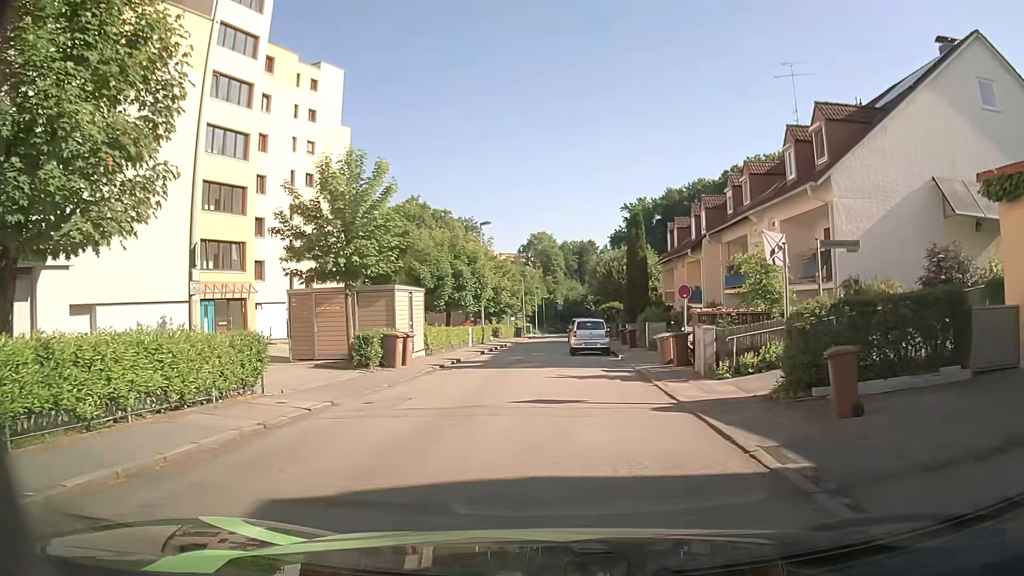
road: residential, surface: asphalt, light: Day
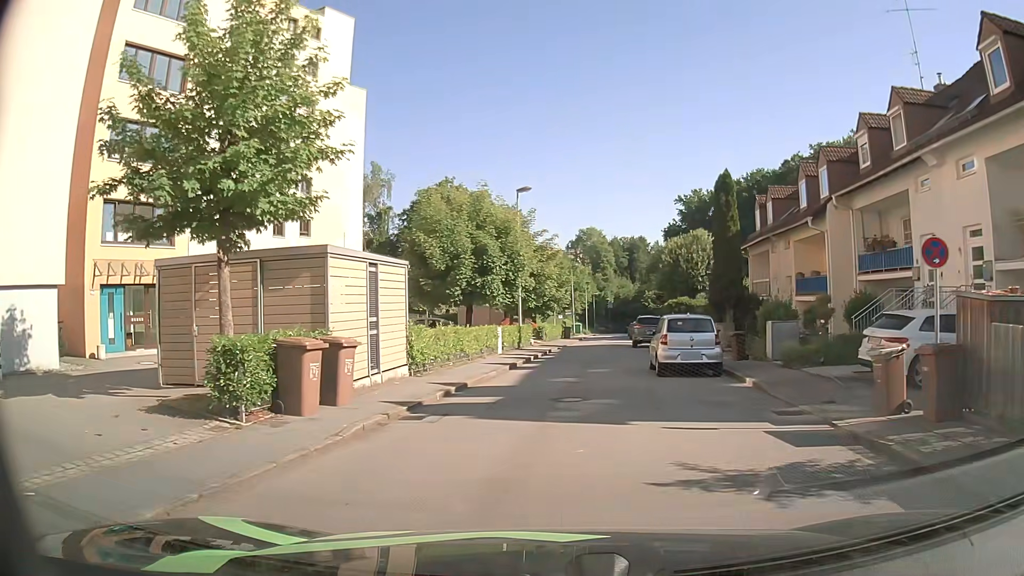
(-0.4, +11.3) m; -4°
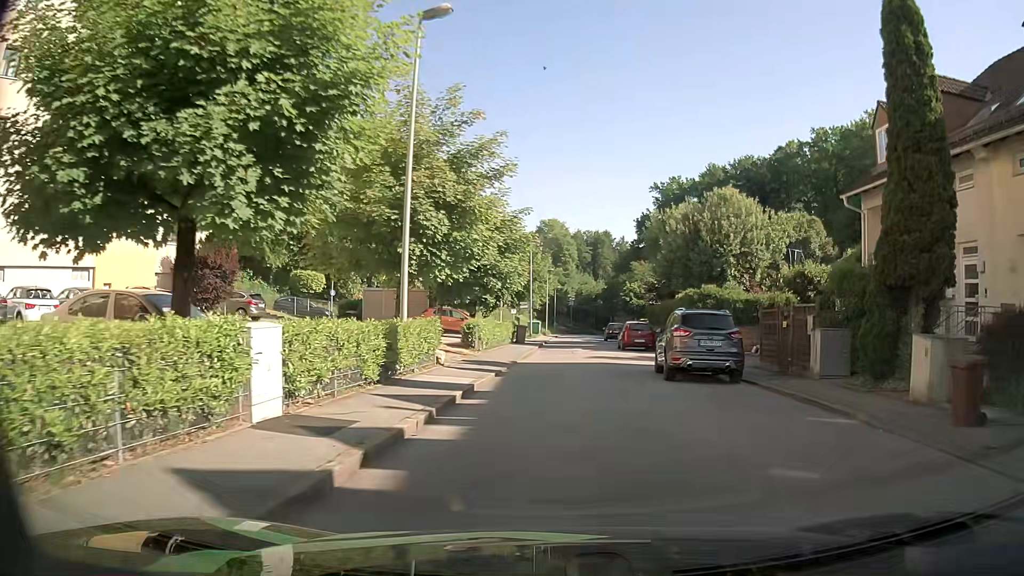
(+0.6, +20.3) m; +4°
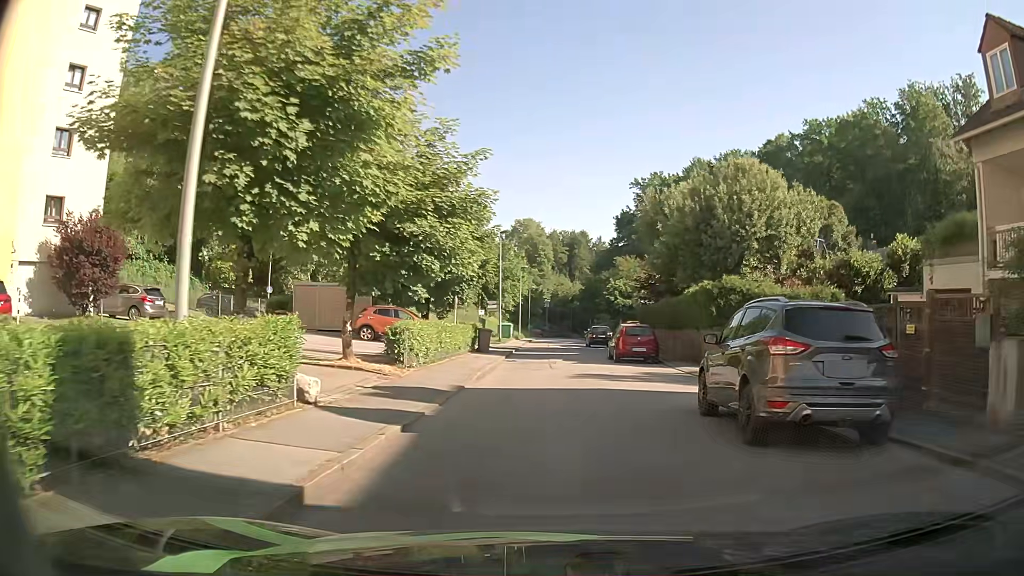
(+0.2, +8.2) m; +3°
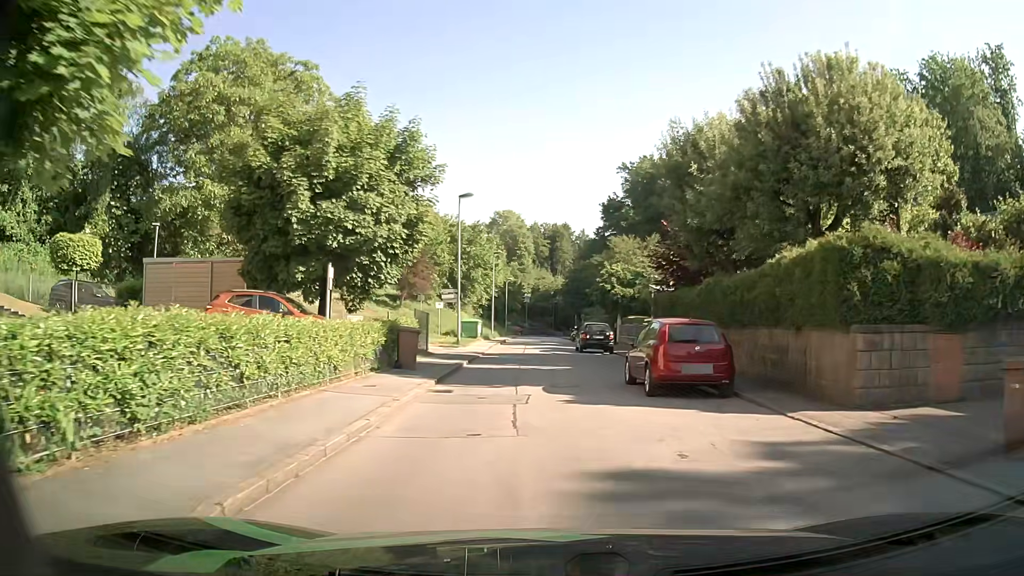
(+0.2, +12.8) m; +1°
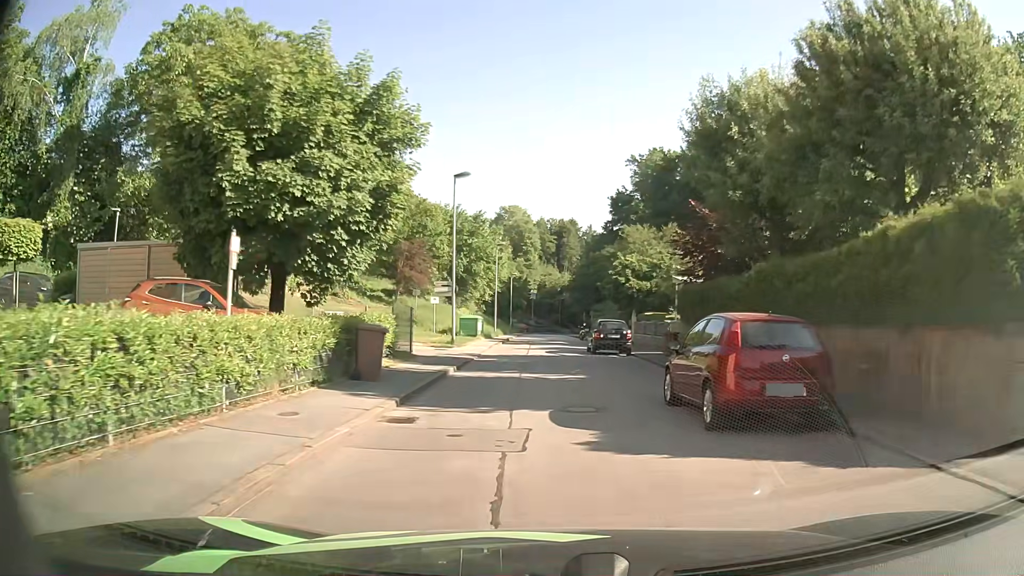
(0.0, +4.4) m; 0°
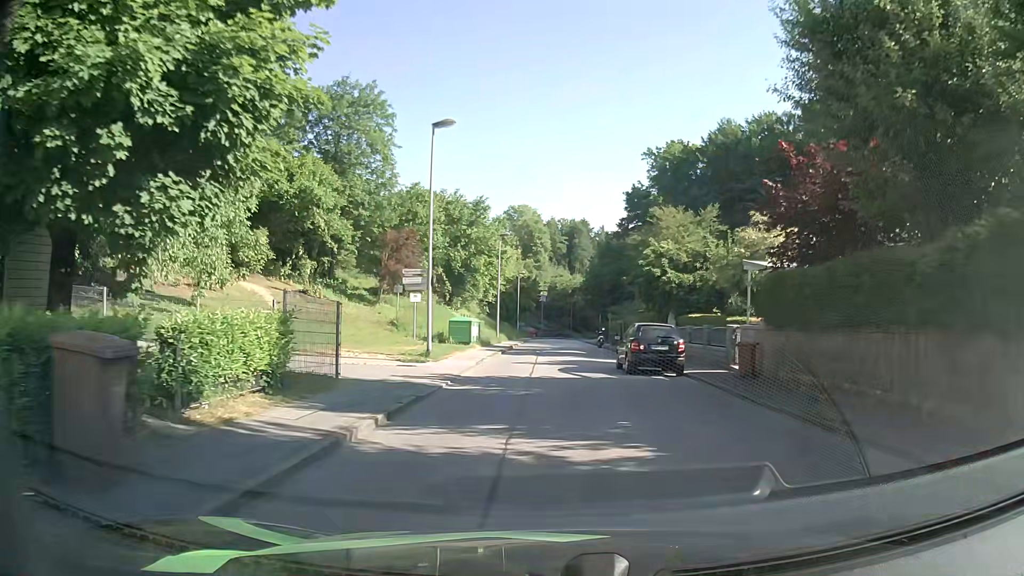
(-0.2, +8.9) m; -1°
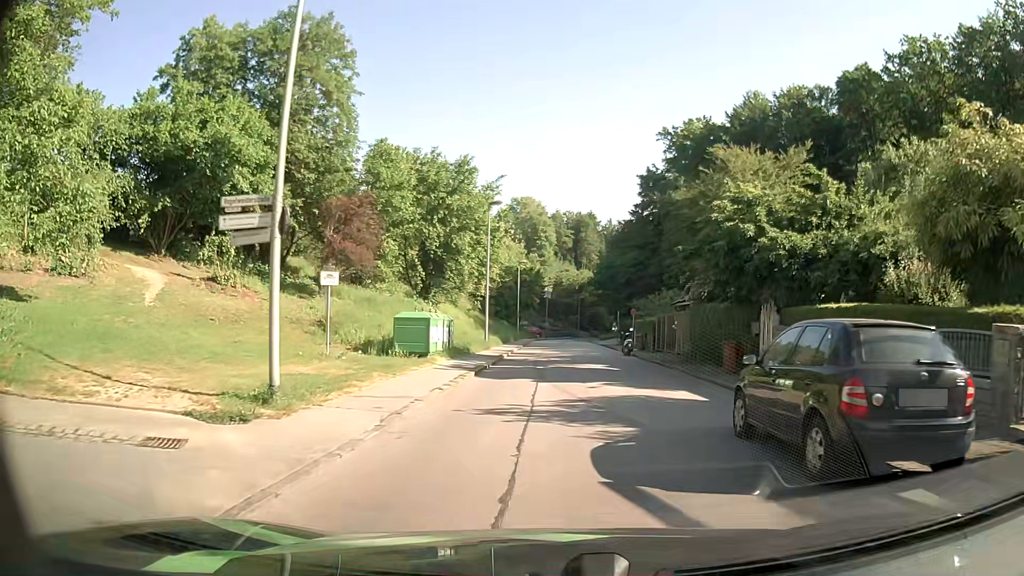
(-0.1, +13.2) m; 0°
(0, +10) (+1, +20) (+1, +30) (+2, +40) (+2, +50) (+3, +60) (+3, +70) (+3, +80) (+4, +90) (+5, +100) m
